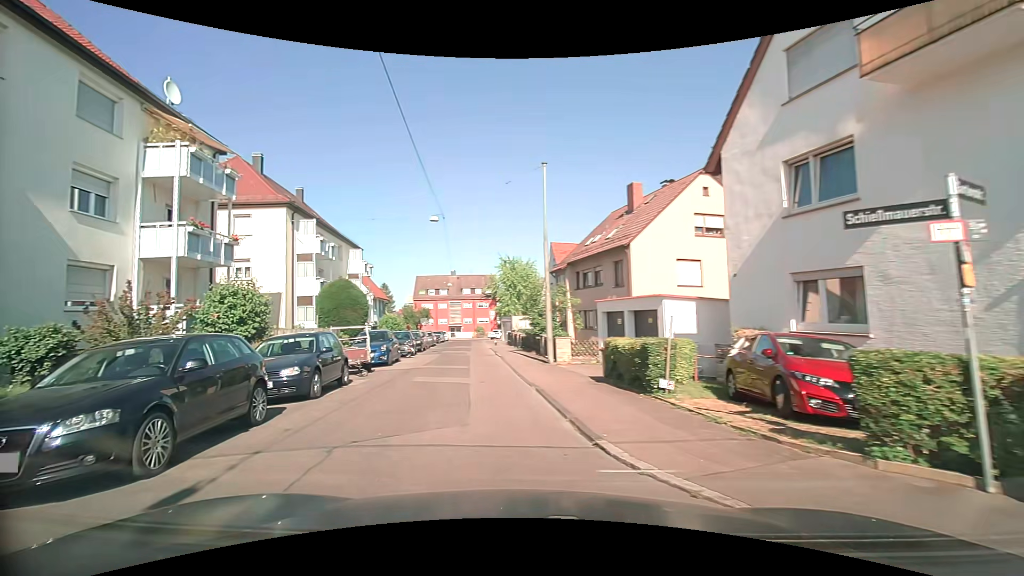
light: Day
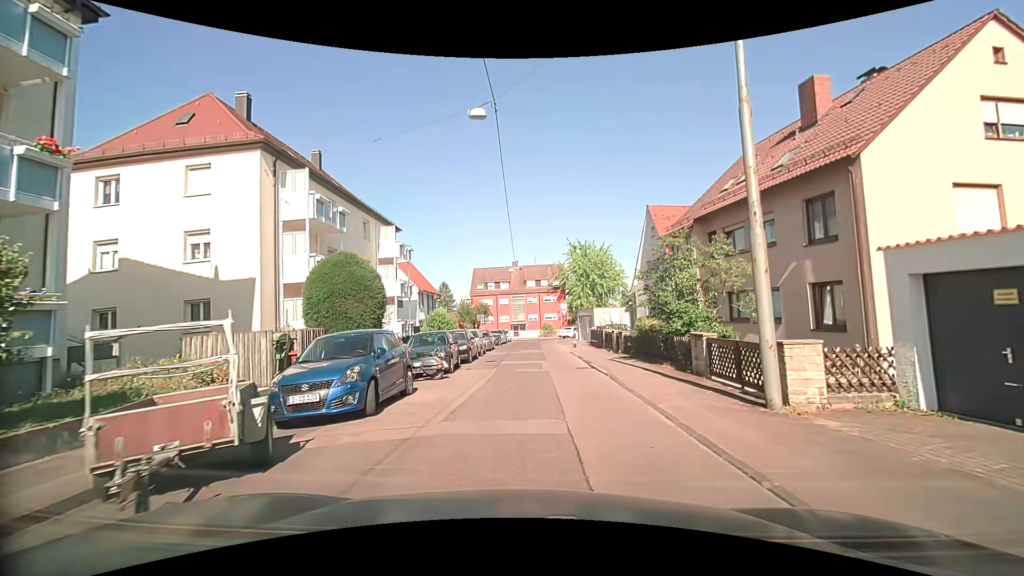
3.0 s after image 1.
(-1.7, +12.3) m; -7°
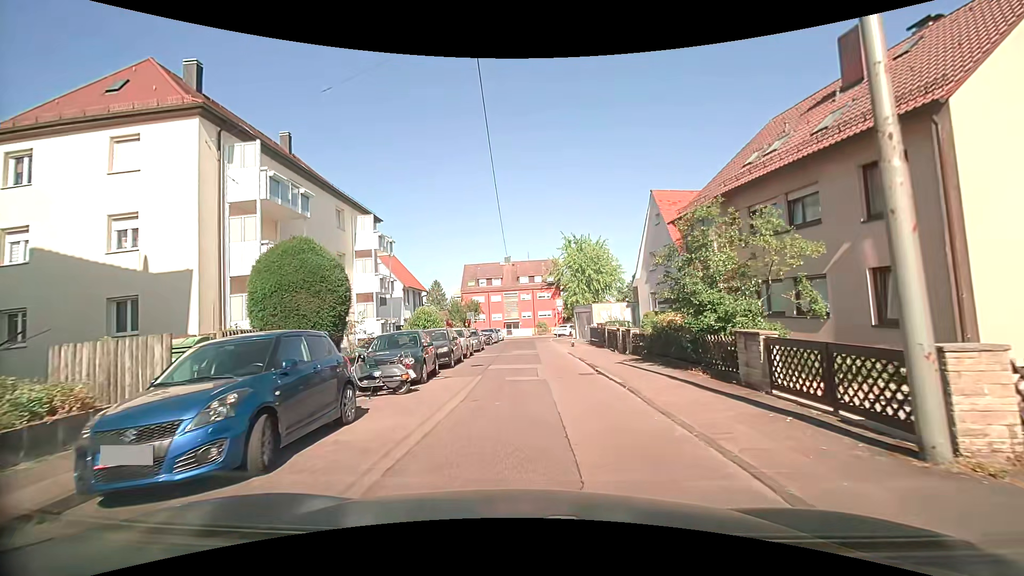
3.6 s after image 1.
(0.0, +3.4) m; +2°
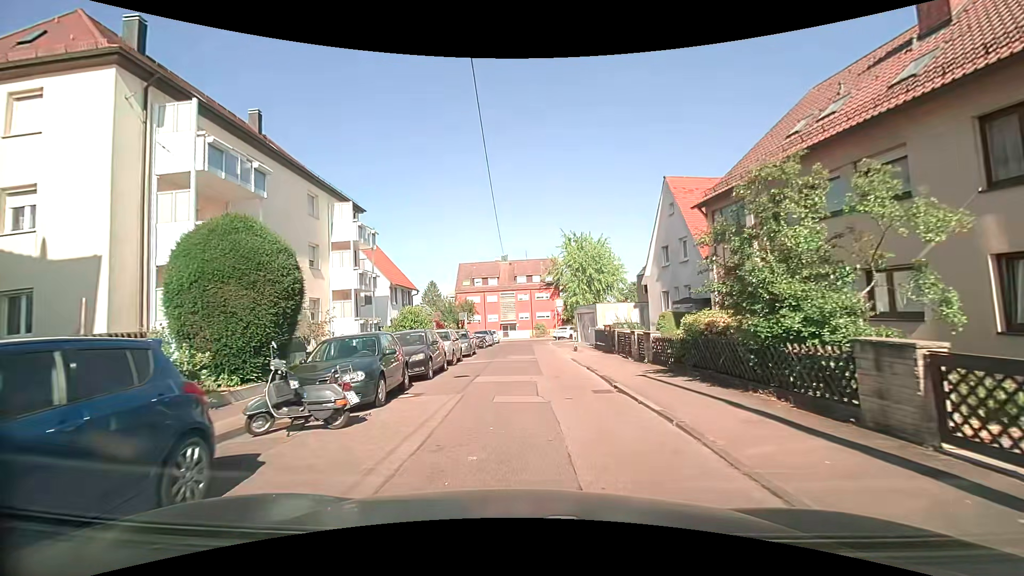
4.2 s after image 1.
(-0.1, +3.6) m; 0°
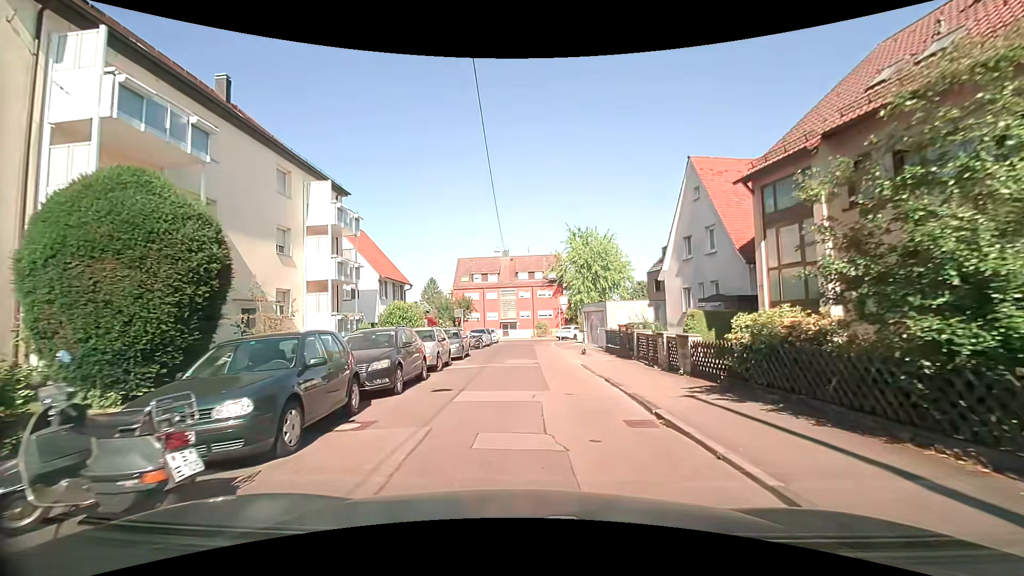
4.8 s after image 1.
(-0.1, +3.6) m; -1°
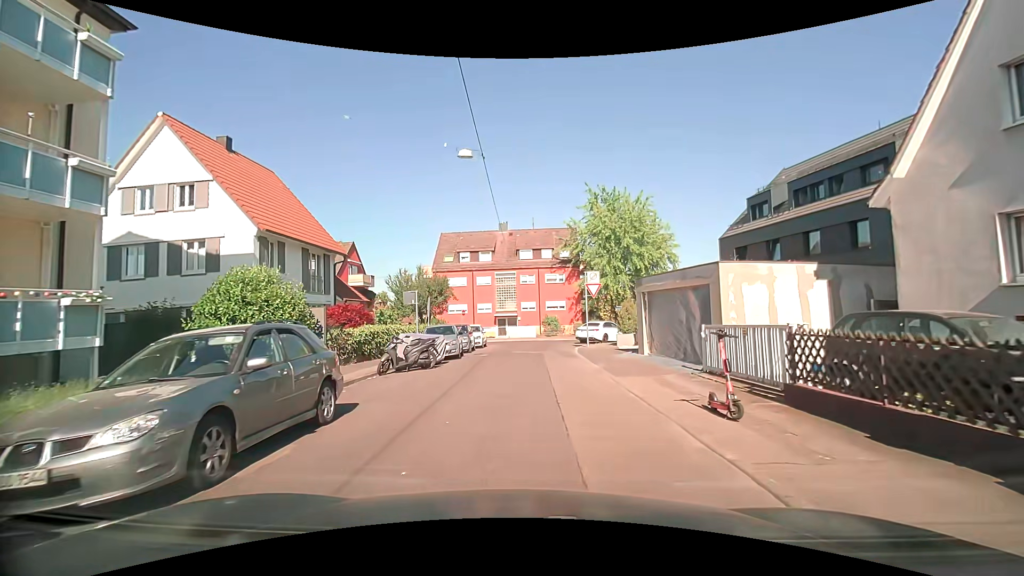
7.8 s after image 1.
(0.0, +17.5) m; -1°
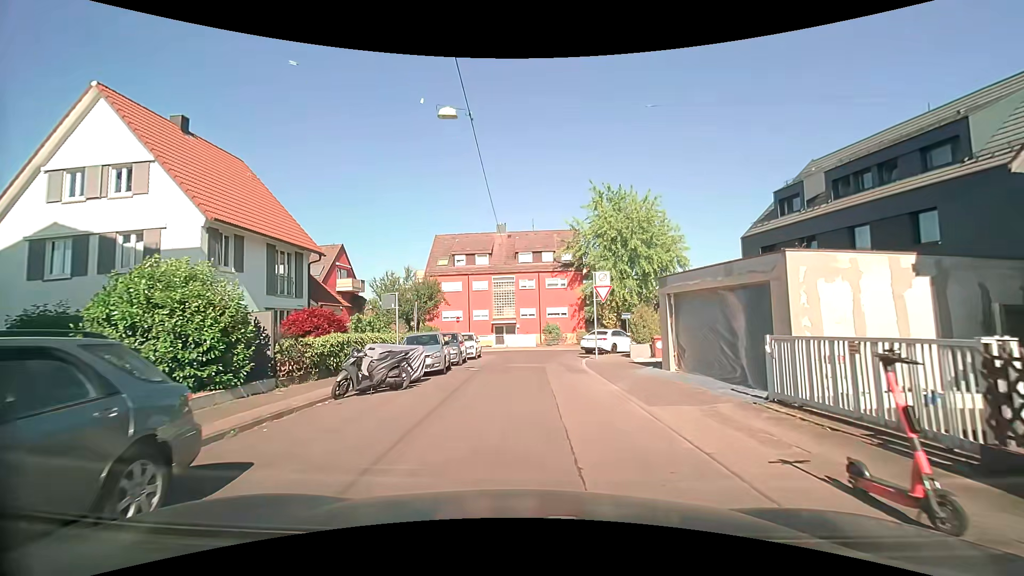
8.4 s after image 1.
(0.0, +3.4) m; 0°
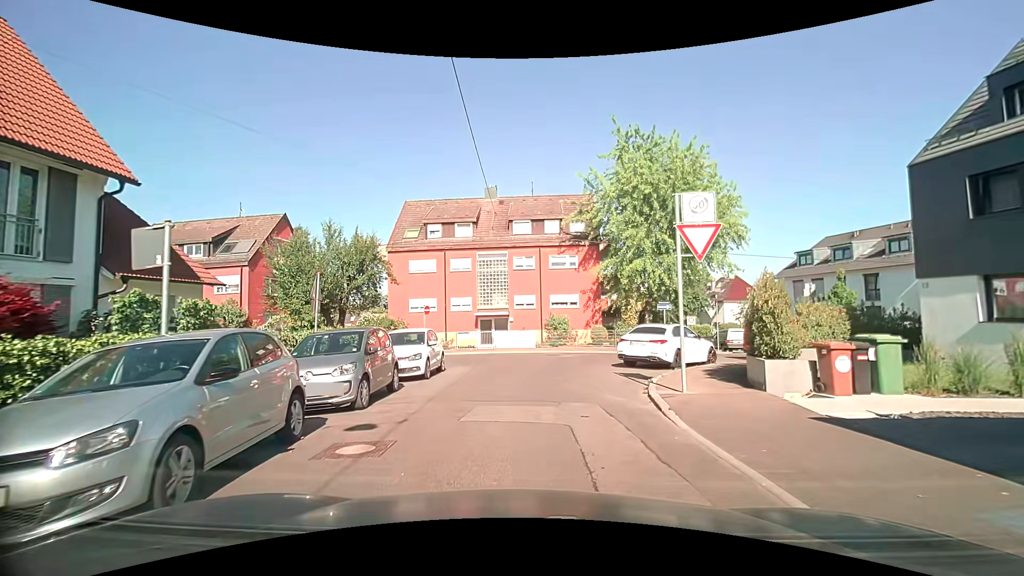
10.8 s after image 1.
(+0.1, +12.3) m; 0°
